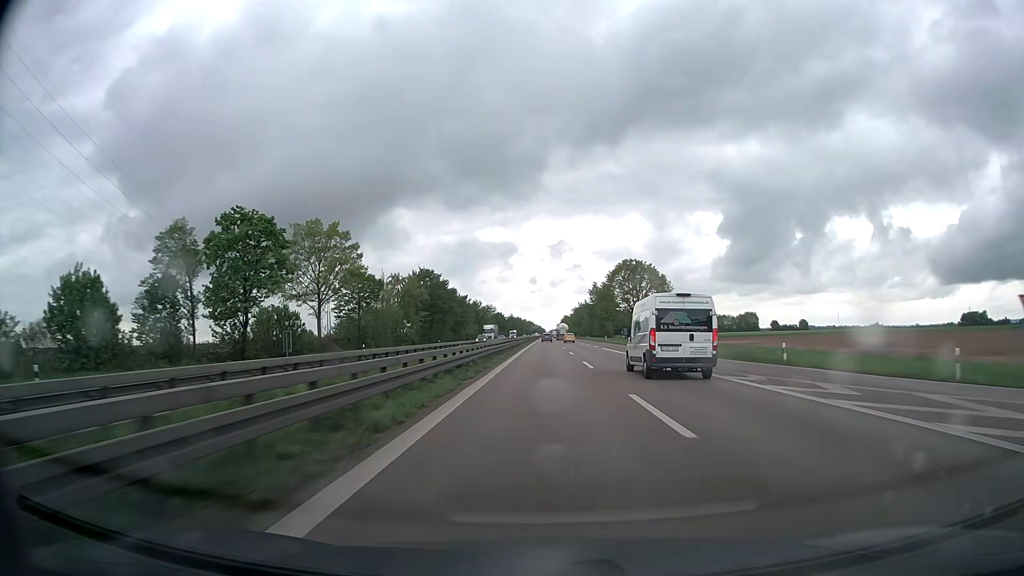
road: trunk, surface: asphalt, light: Day
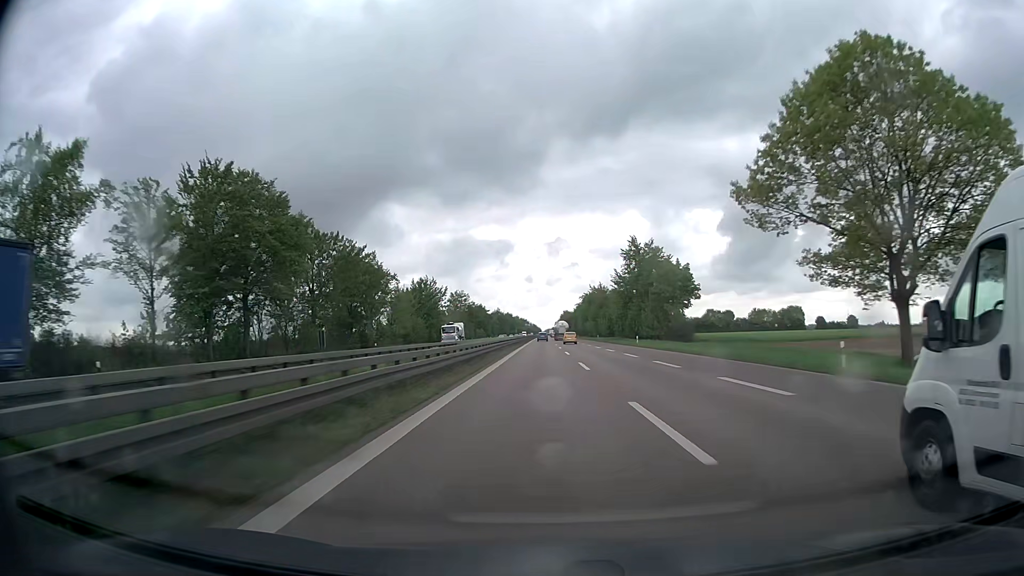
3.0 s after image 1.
(+0.3, +92.0) m; 0°
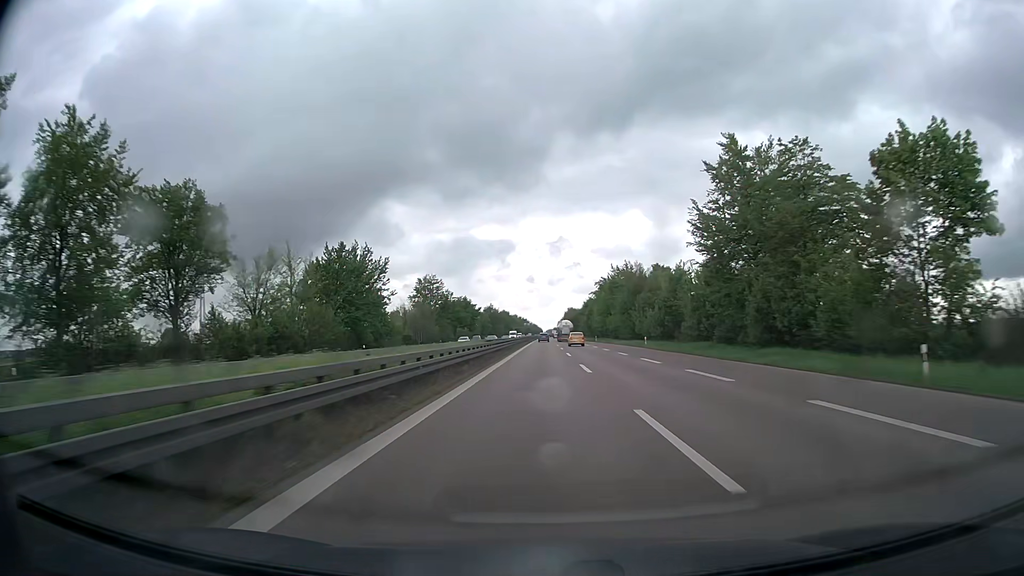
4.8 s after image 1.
(-0.2, +55.3) m; 0°
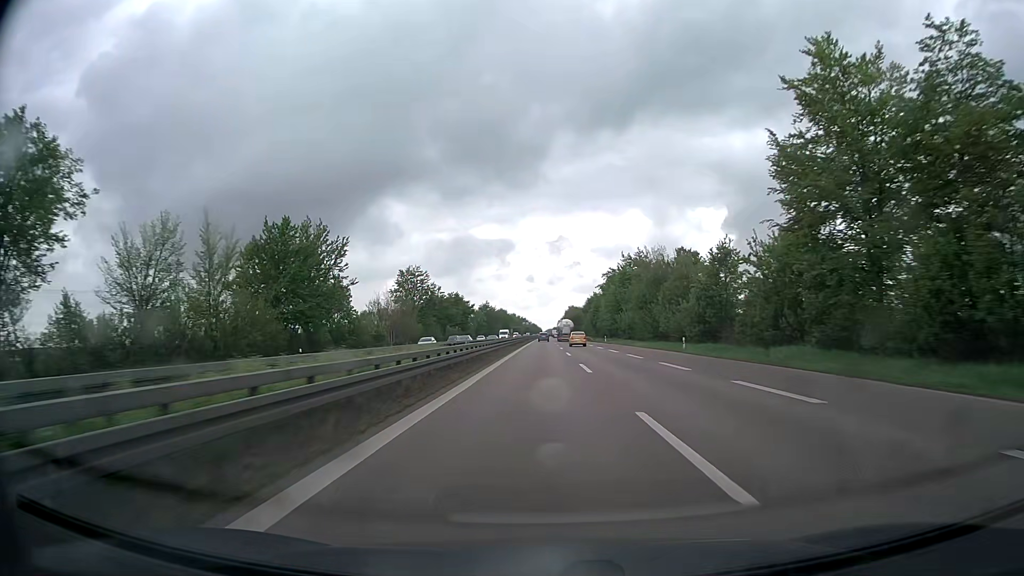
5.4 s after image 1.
(0.0, +18.5) m; 0°
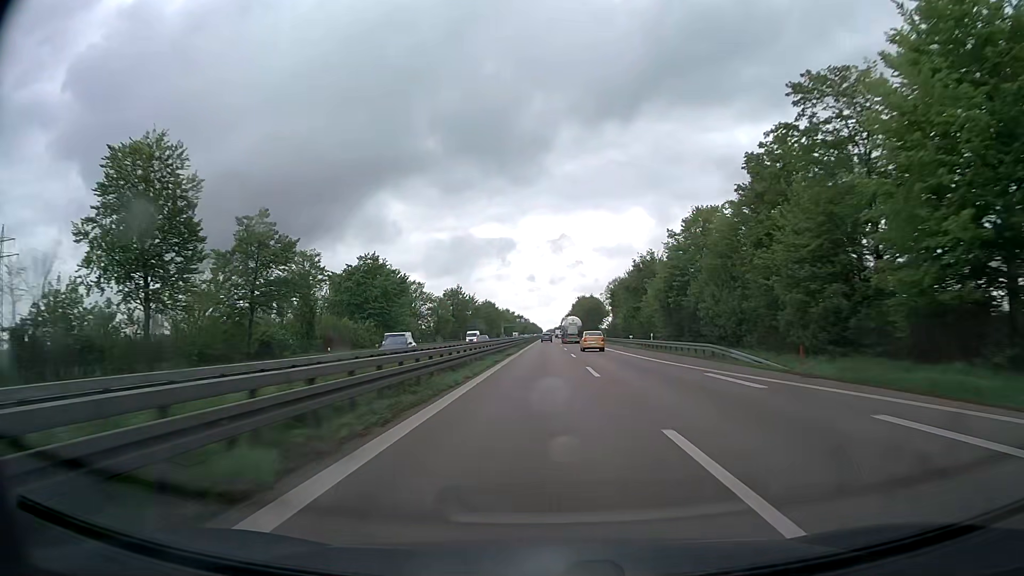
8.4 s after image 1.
(0.0, +92.3) m; 0°
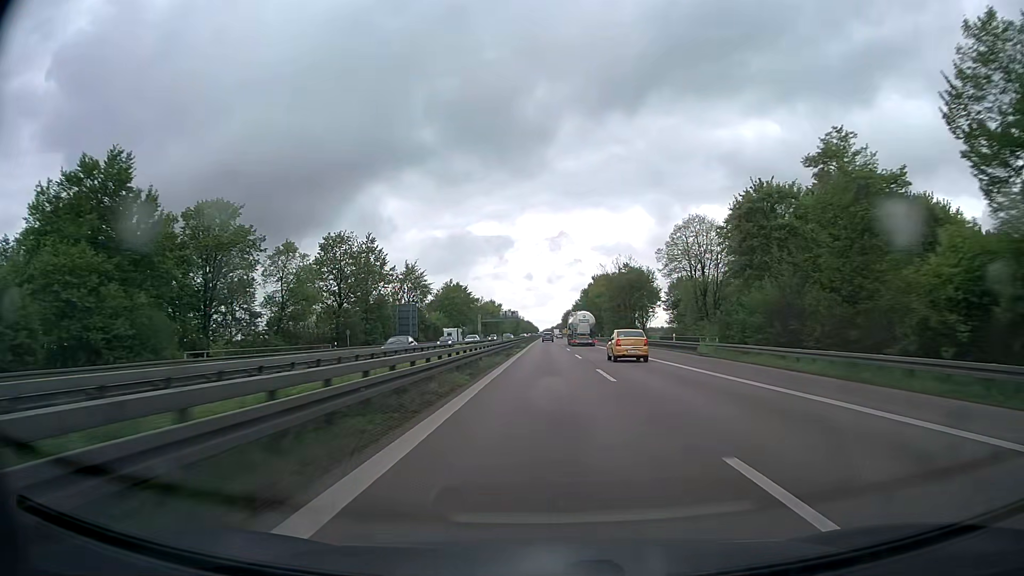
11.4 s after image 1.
(+0.1, +92.4) m; 0°
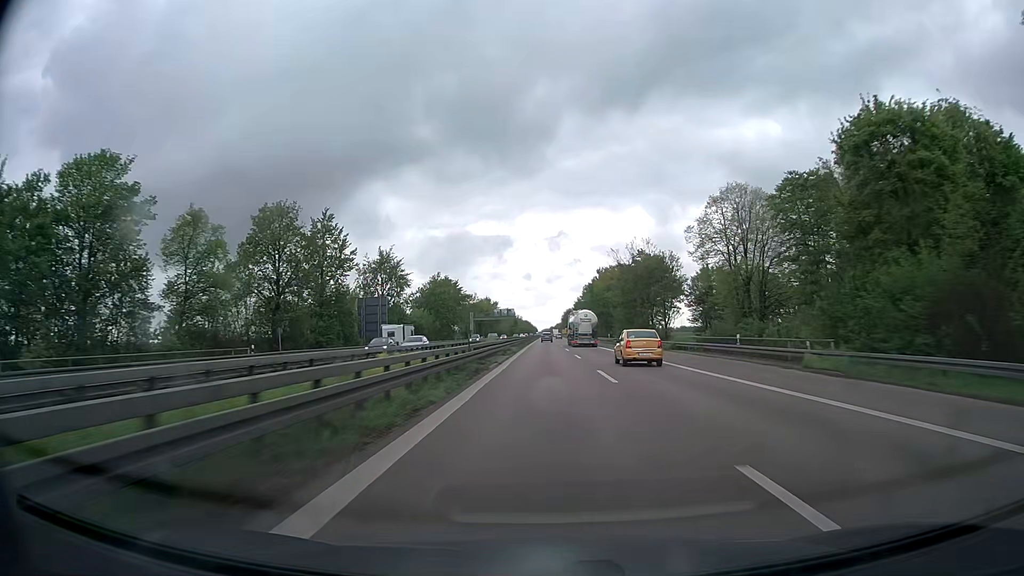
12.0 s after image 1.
(+0.1, +18.5) m; 0°
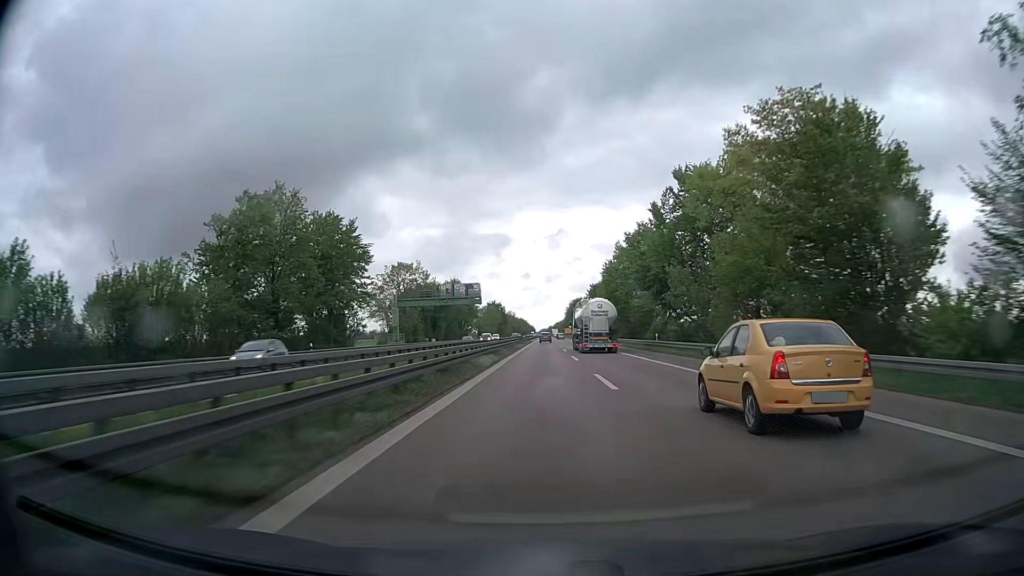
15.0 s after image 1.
(+0.4, +92.6) m; 0°
(0, +10) (0, +20) (0, +30) (0, +40) (0, +50) (-1, +60) (-1, +70) (-1, +80) (-1, +90) (-1, +100) m
